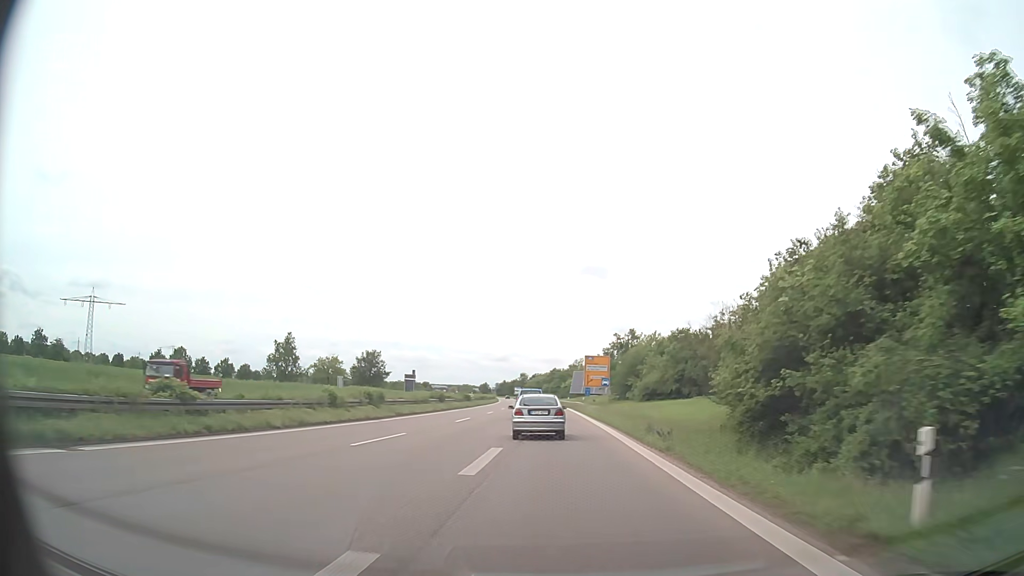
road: trunk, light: Day
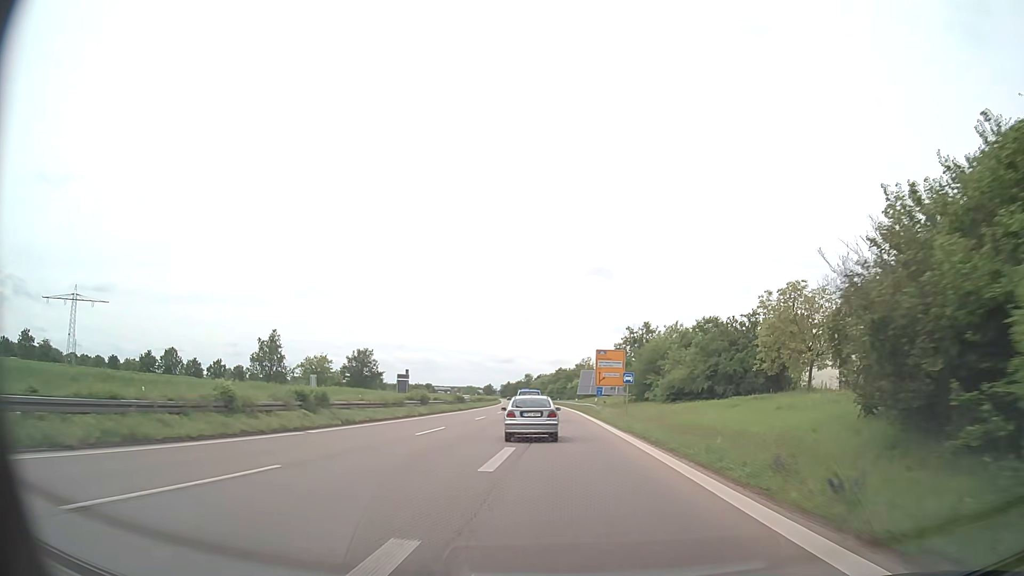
(0.0, +11.4) m; 0°
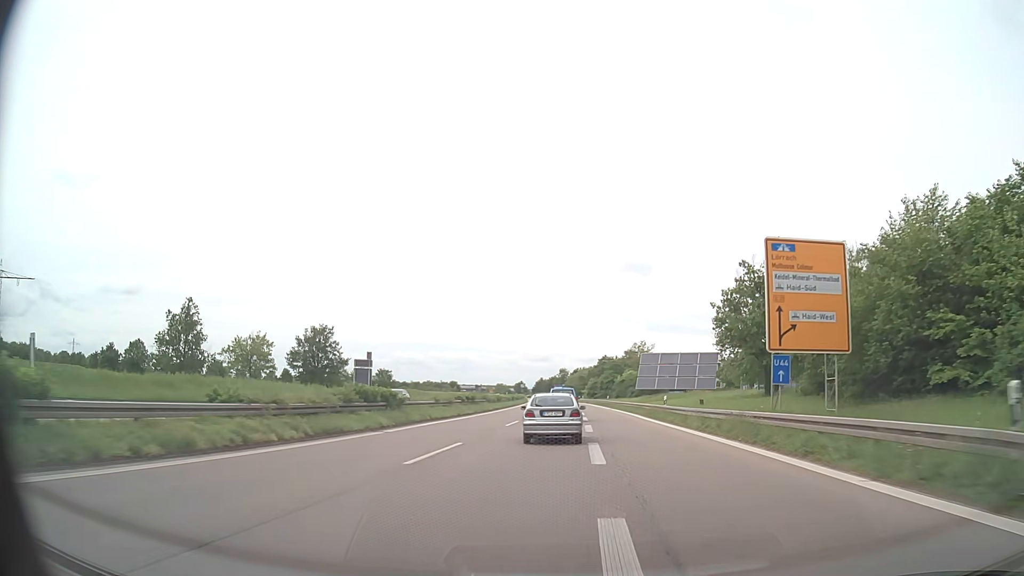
(-1.4, +46.9) m; -3°
(0, +10) (0, +20) (0, +30) (0, +40) (0, +50) (0, +60) (0, +70) (+1, +80) (+1, +90) (+1, +100) m
